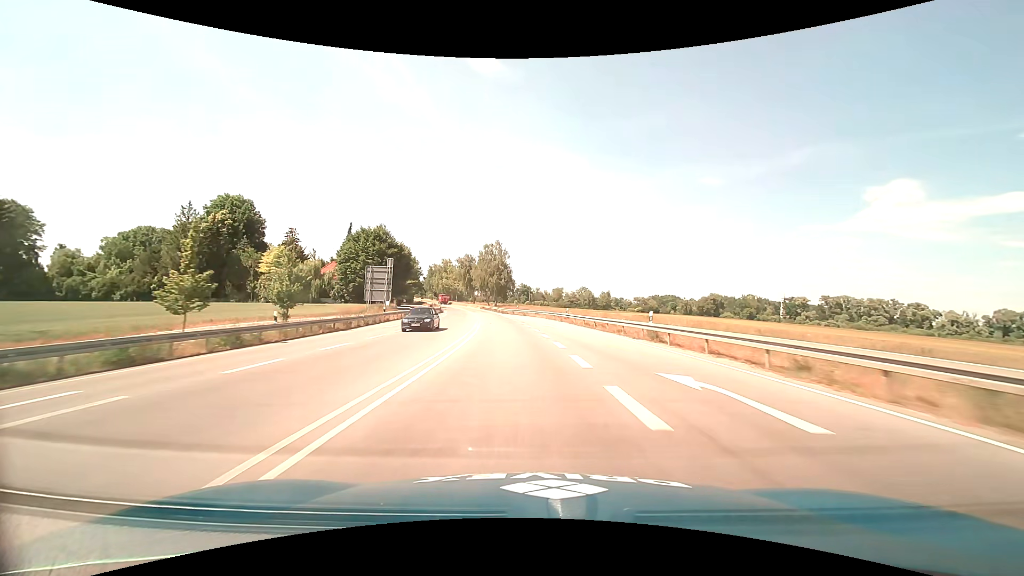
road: trunk_link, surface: asphalt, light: Day
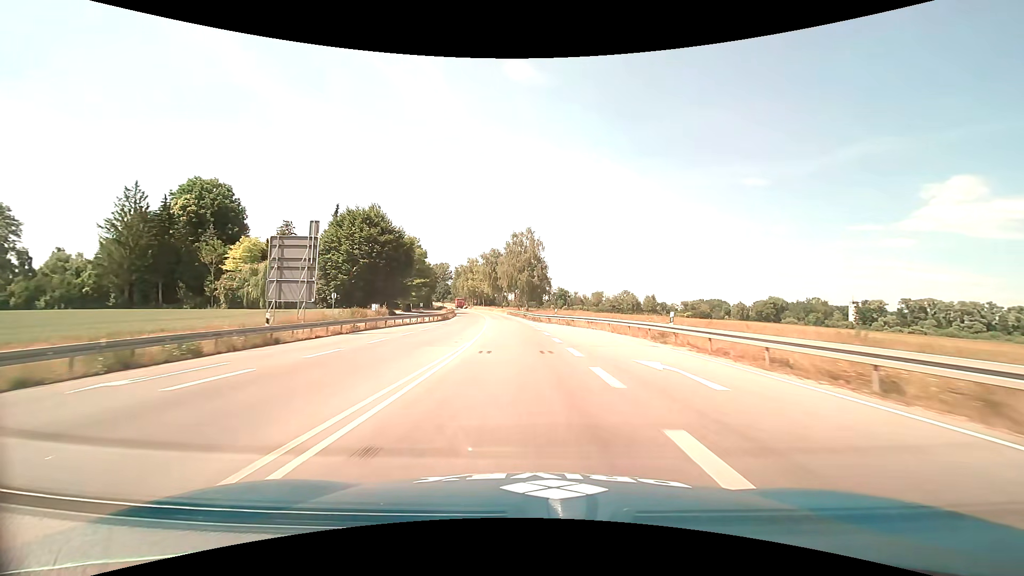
(-0.9, +26.9) m; -4°
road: trunk
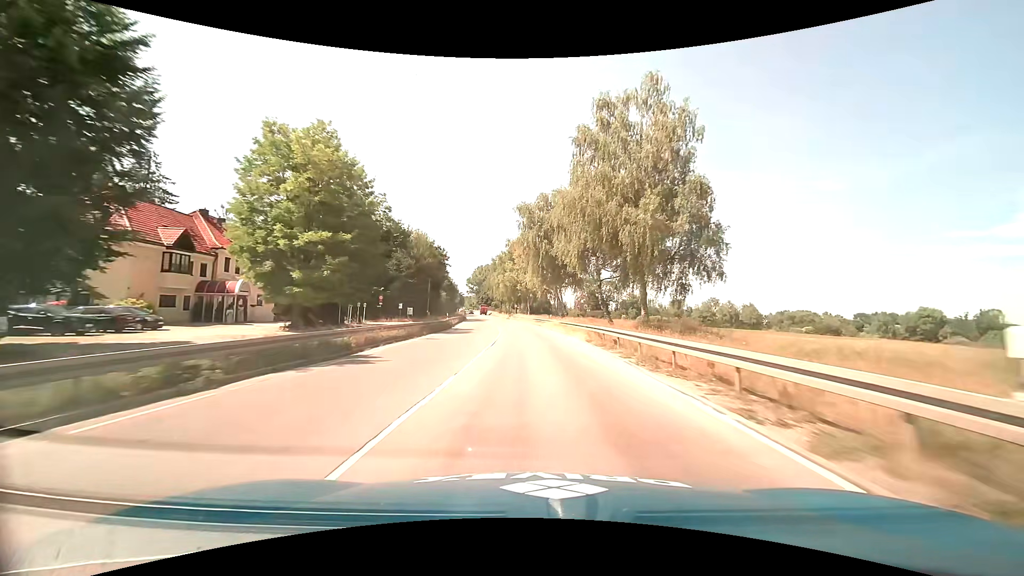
(-5.2, +67.6) m; -7°
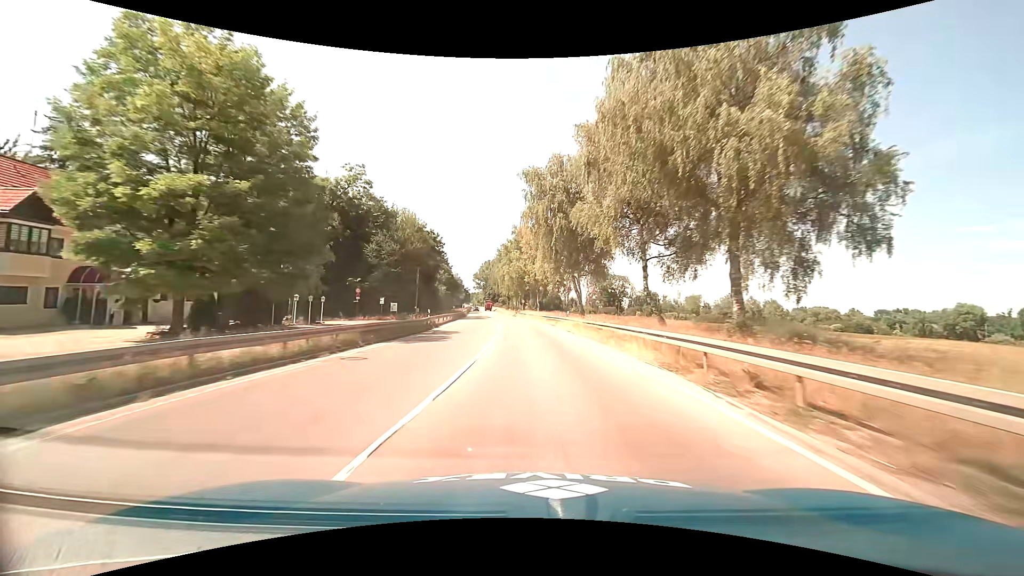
(-0.1, +13.6) m; -1°
(0, +10) (0, +20) (0, +30) (-1, +40) (-2, +50) (-2, +60) (-3, +70) (-5, +80) (-6, +90) (-7, +100) m
